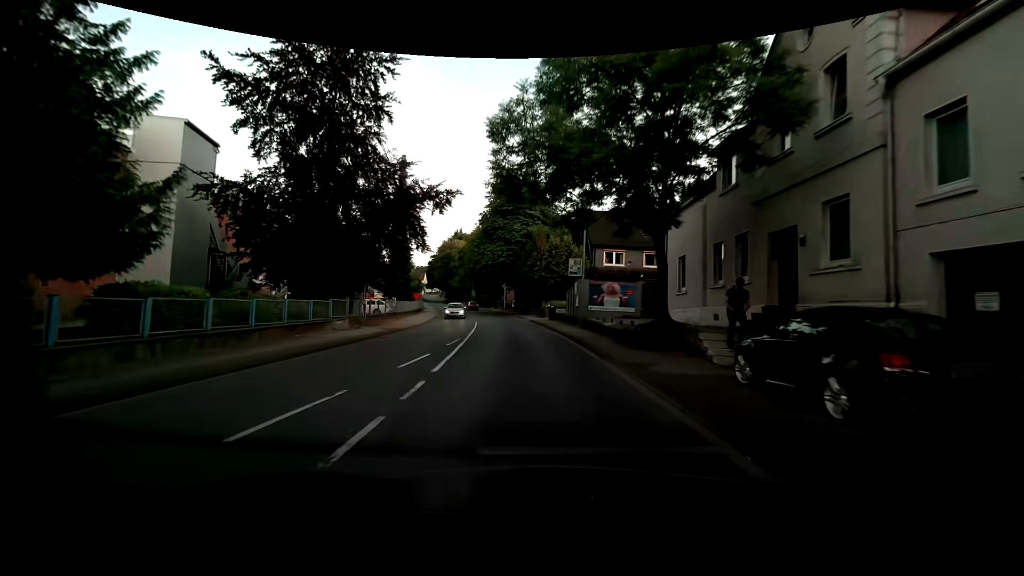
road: primary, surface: asphalt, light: Day
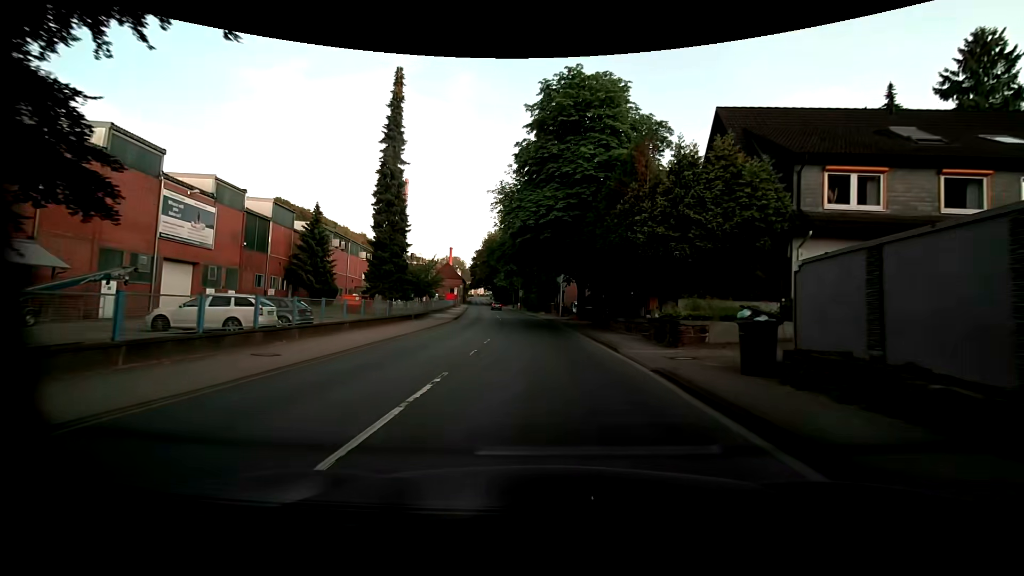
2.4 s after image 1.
(-2.2, +28.8) m; -7°
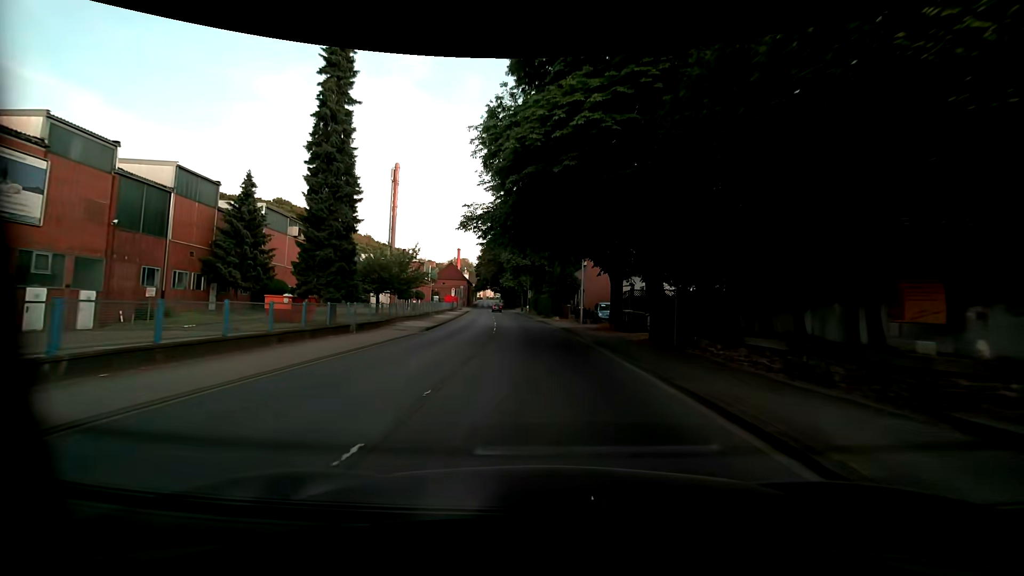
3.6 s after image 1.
(-0.1, +14.4) m; -1°
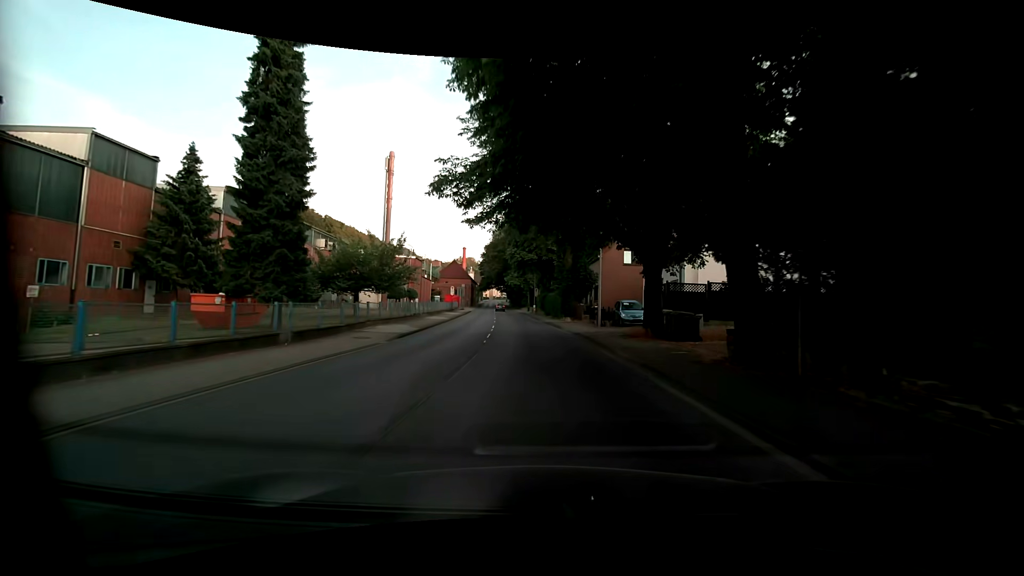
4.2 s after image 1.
(-0.1, +7.3) m; -2°
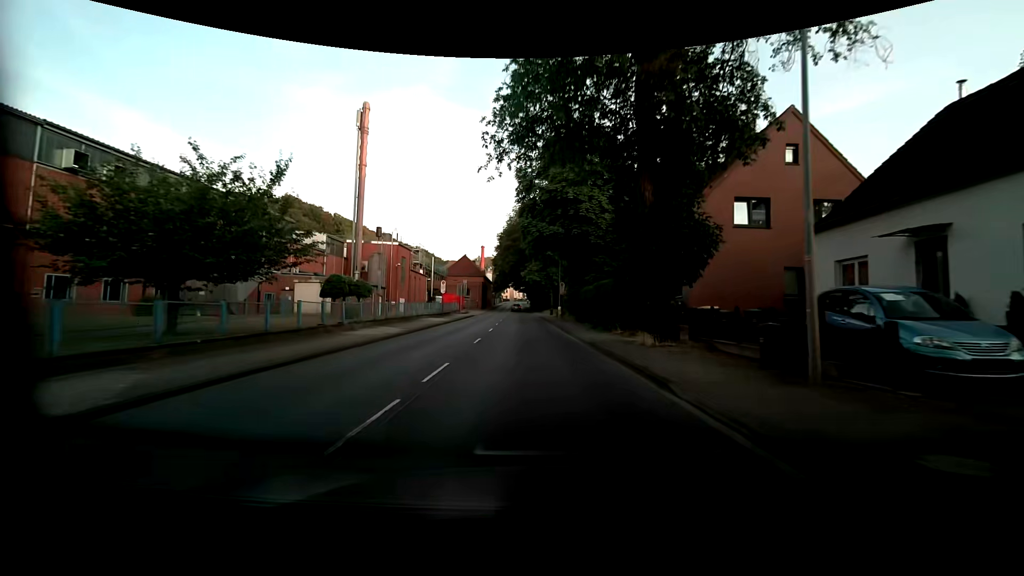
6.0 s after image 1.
(-0.4, +22.1) m; -2°
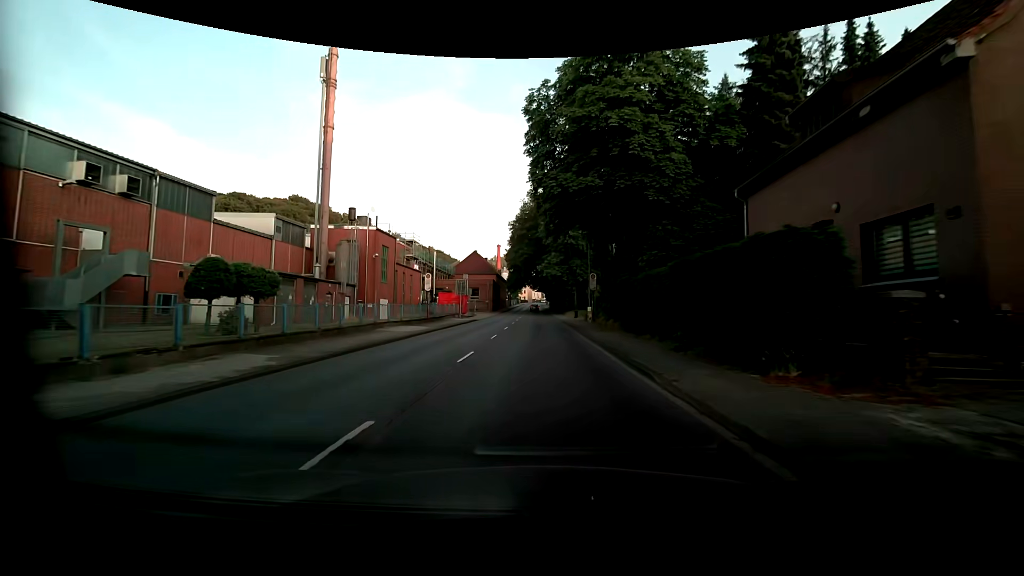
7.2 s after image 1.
(-0.3, +14.9) m; -2°
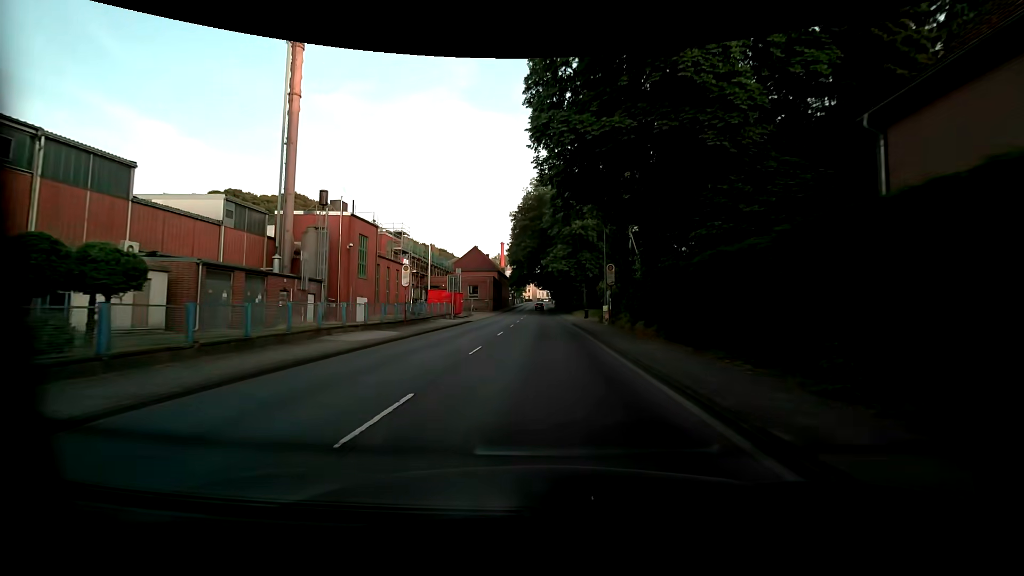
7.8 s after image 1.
(-0.1, +7.5) m; 0°
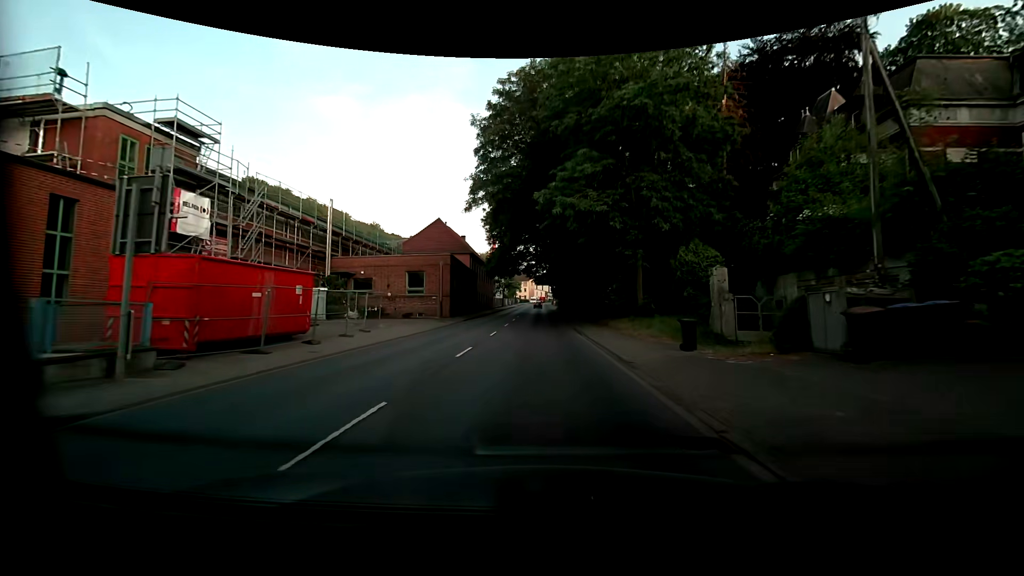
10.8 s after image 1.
(-0.1, +36.4) m; -1°
(0, +10) (0, +20) (0, +30) (0, +40) (0, +50) (0, +60) (0, +70) (0, +80) (0, +90) (0, +100) m
